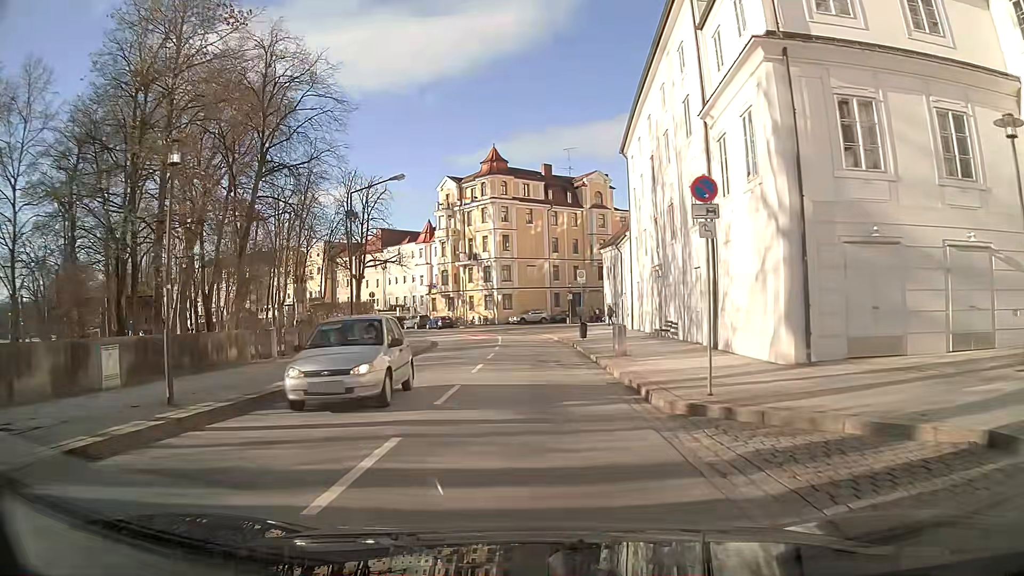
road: primary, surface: asphalt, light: Day
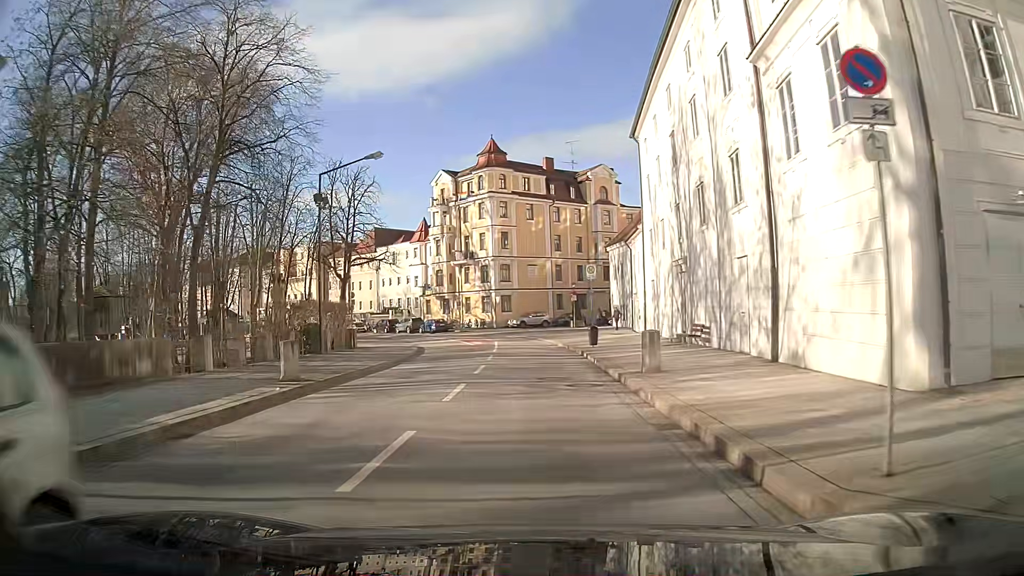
(0.0, +5.4) m; 0°
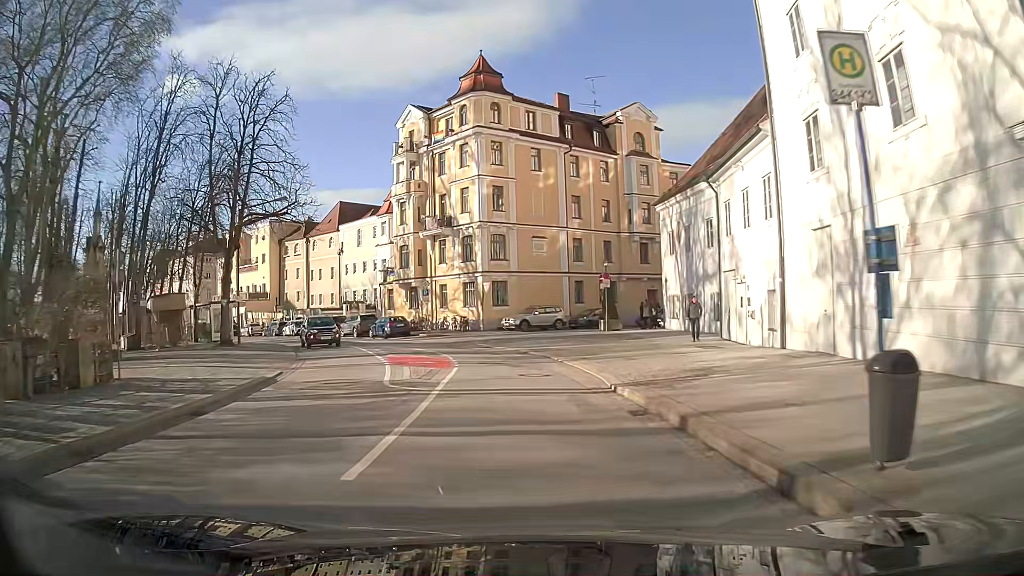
(0.0, +23.9) m; 0°
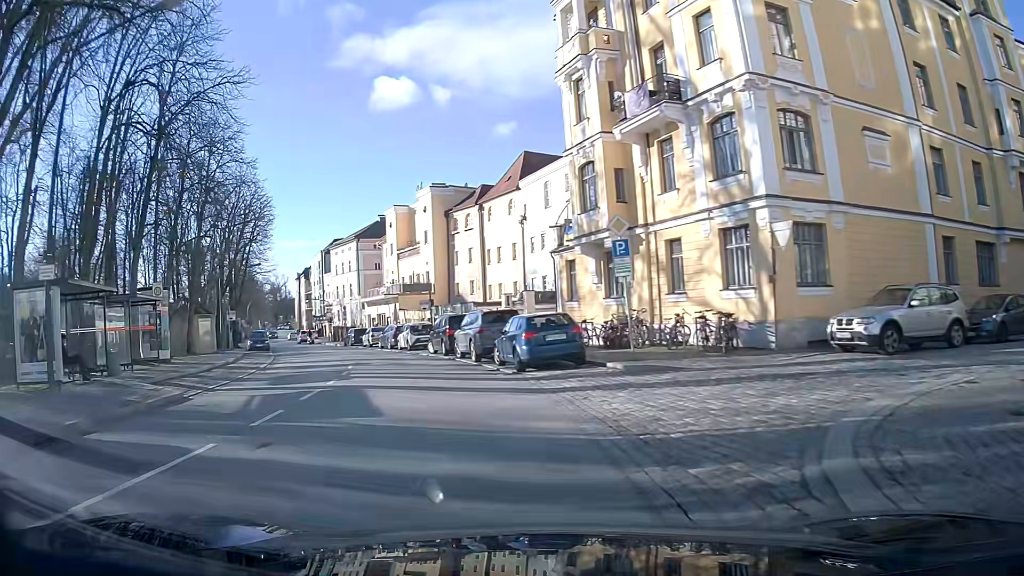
(-3.9, +27.6) m; -24°
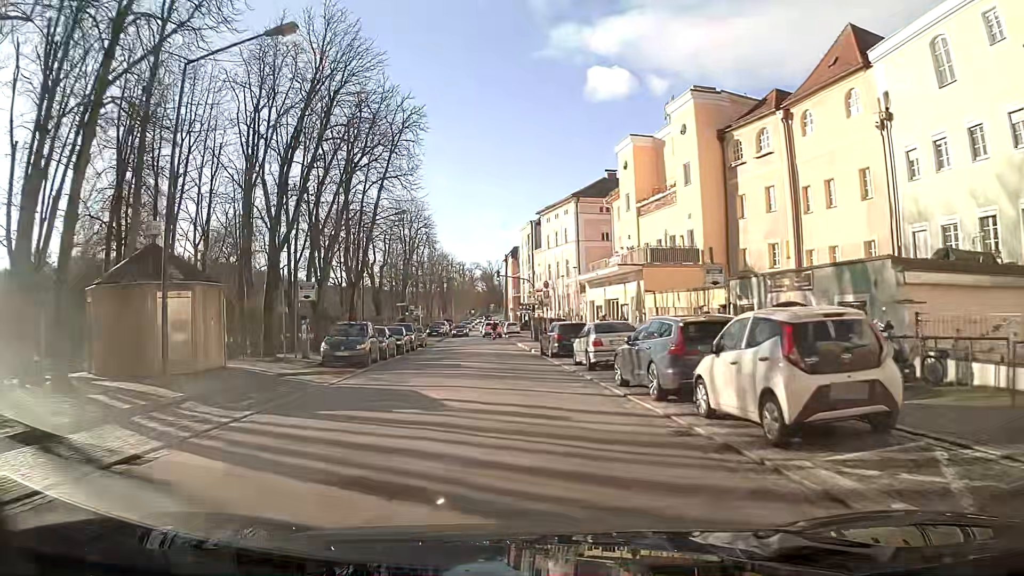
(-5.2, +27.5) m; -16°
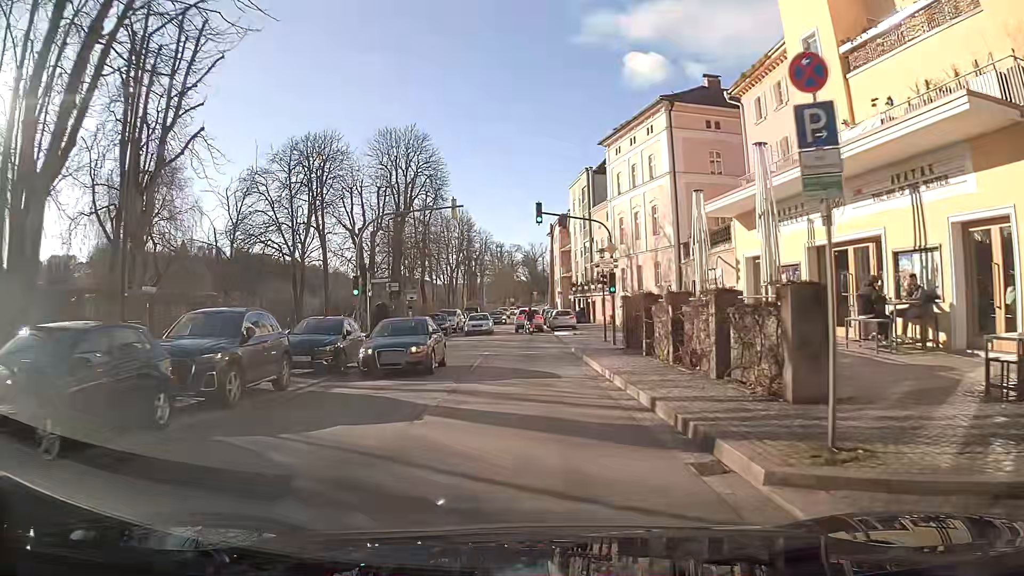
(-1.2, +29.1) m; -3°
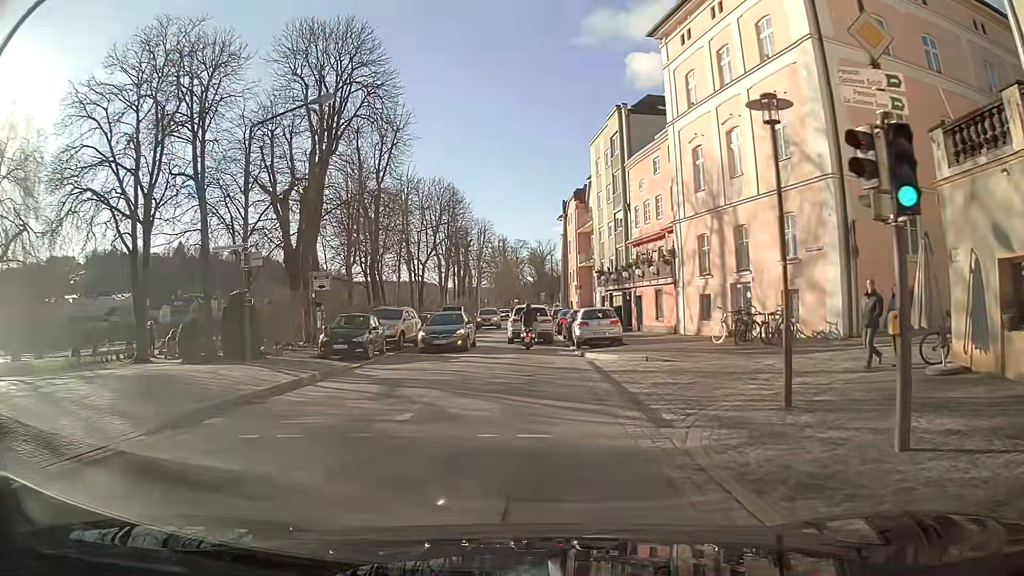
(-0.1, +22.2) m; -1°
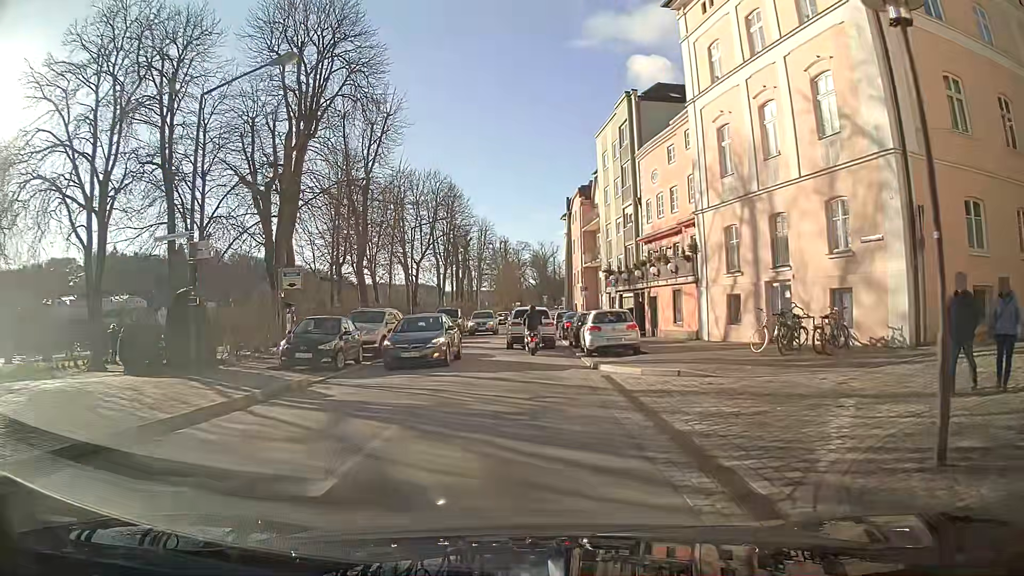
(0.0, +3.7) m; 0°
(0, +10) (0, +20) (0, +30) (0, +40) (0, +50) (0, +60) (0, +70) (0, +80) (0, +90) (+1, +100) m
